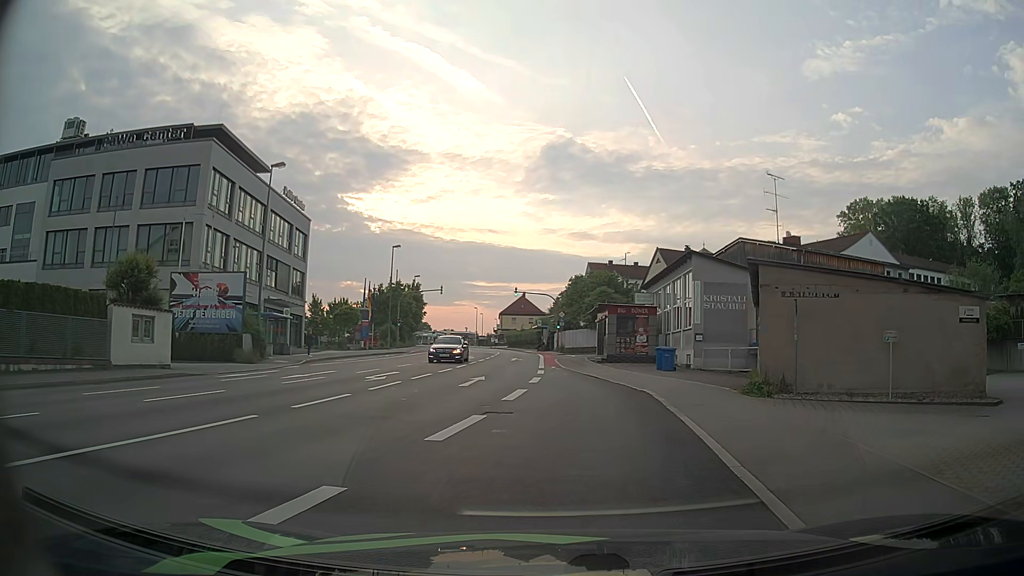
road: tertiary_link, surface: asphalt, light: Day
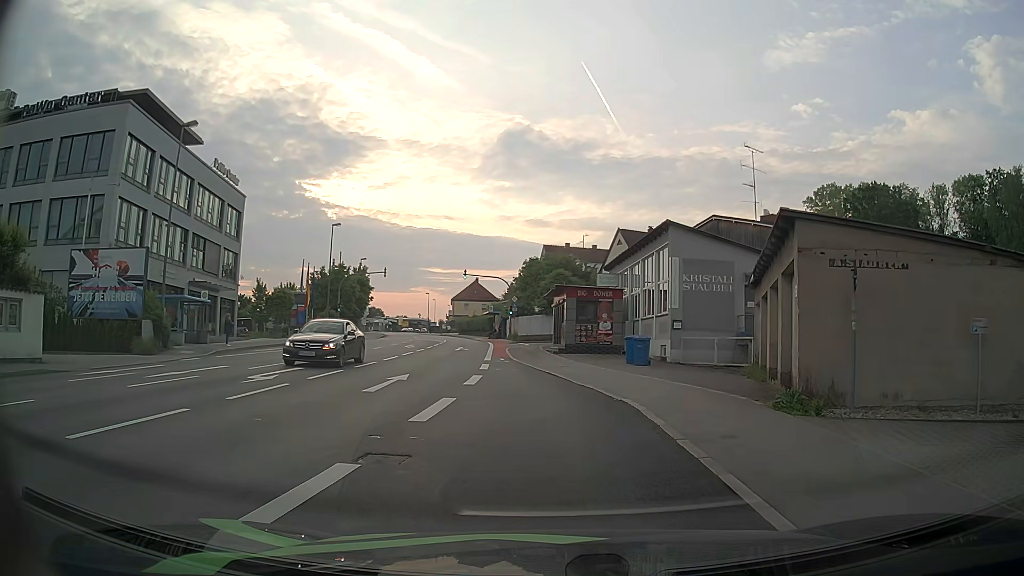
(+0.2, +5.5) m; +5°
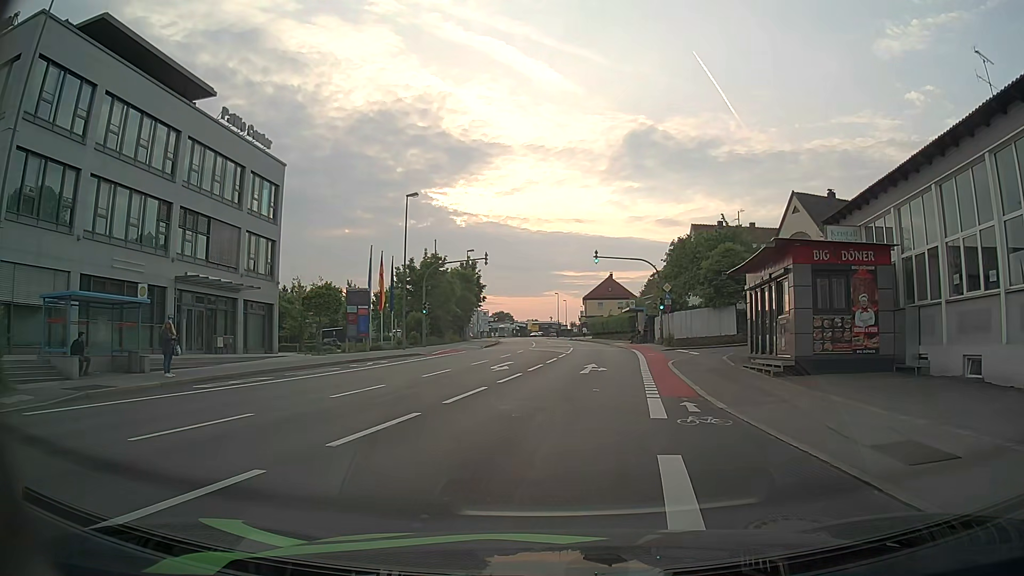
(-1.9, +17.6) m; -12°
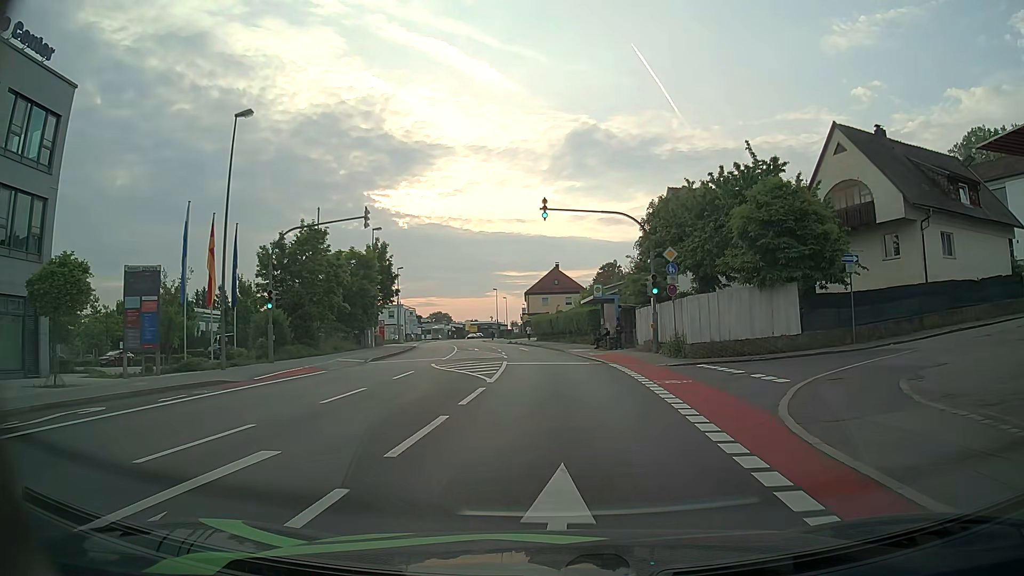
(+0.8, +18.6) m; +5°
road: tertiary
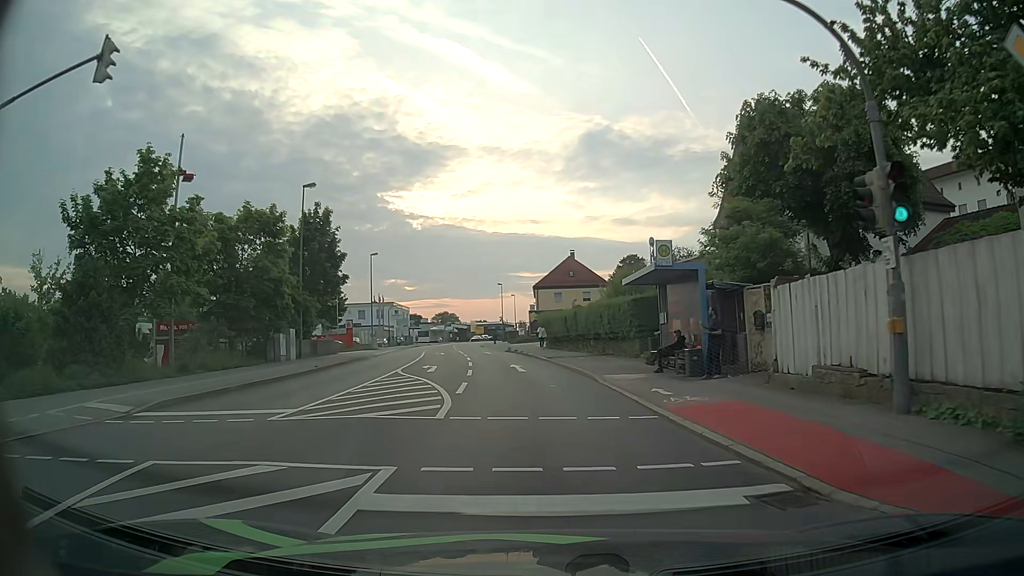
(-0.1, +19.8) m; -1°
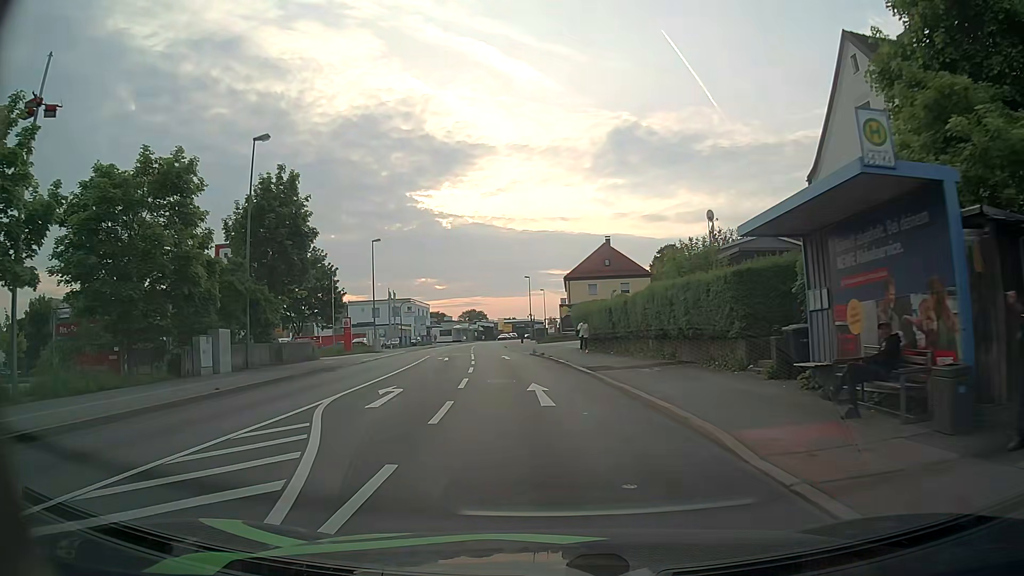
(-0.3, +11.2) m; -3°
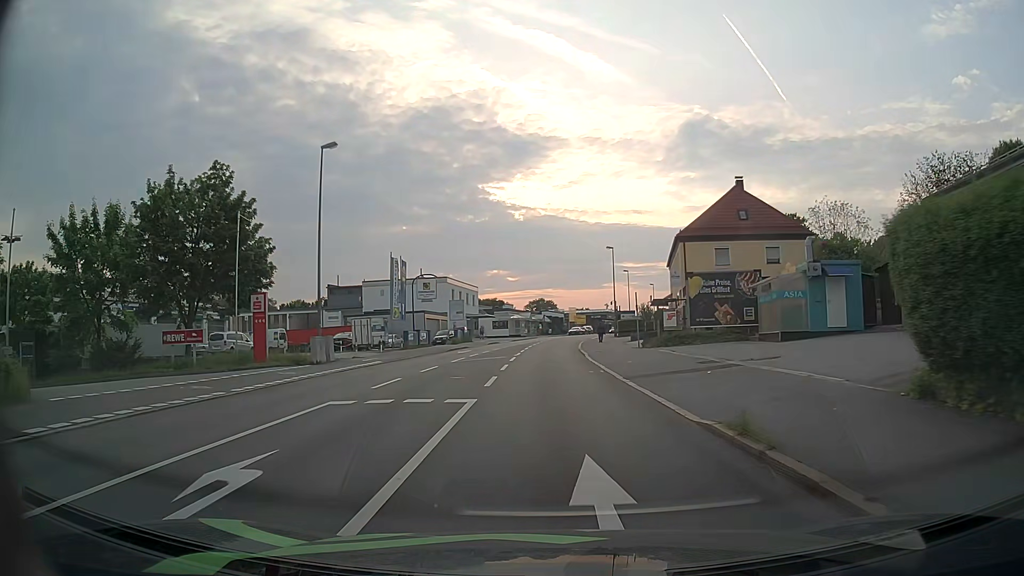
(-2.0, +31.3) m; -7°
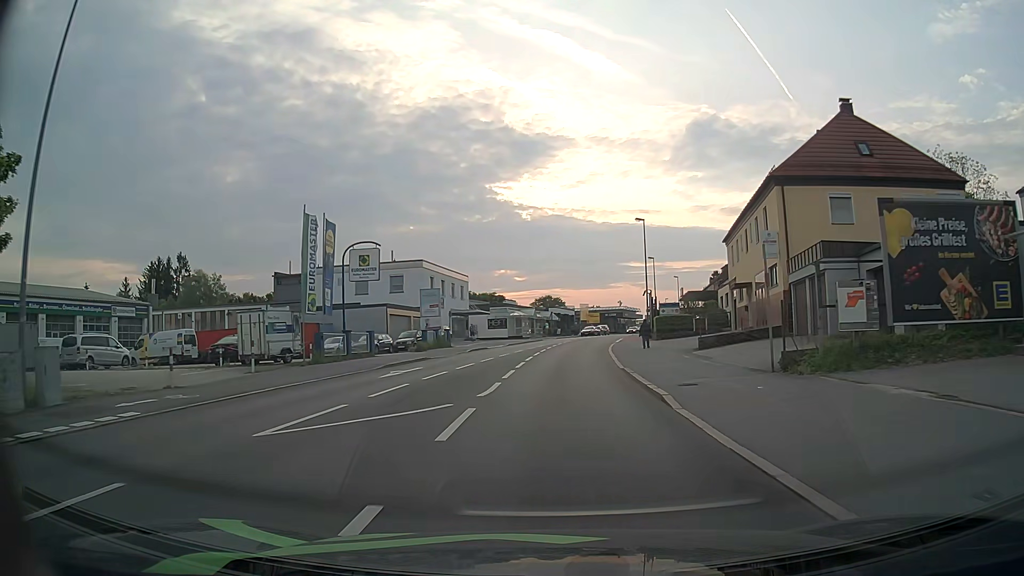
(0.0, +20.0) m; 0°
(0, +10) (0, +20) (+1, +30) (+1, +40) (+2, +50) (+4, +60) (+5, +70) (+7, +80) (+9, +89) (+12, +99) m
